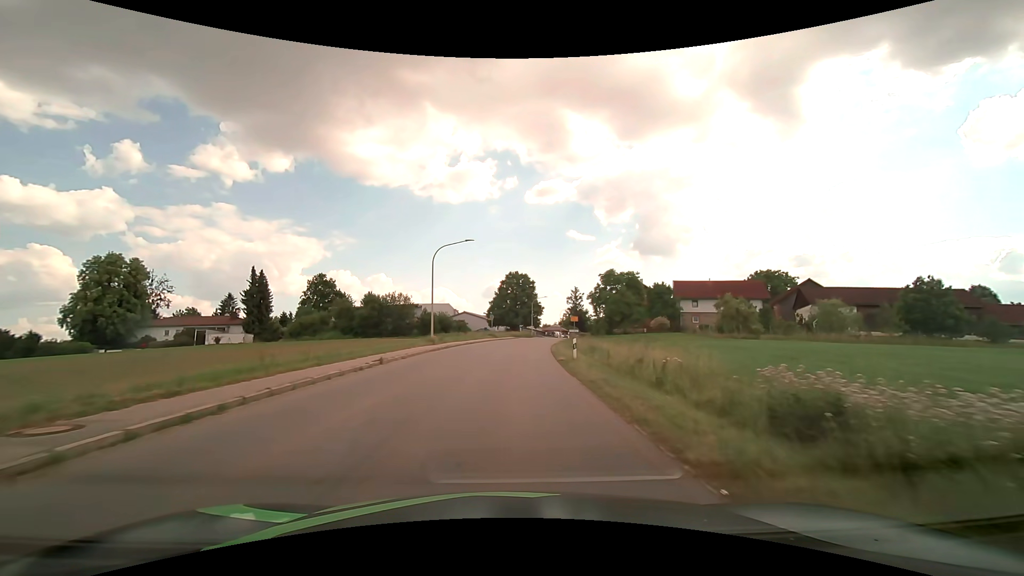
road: tertiary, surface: asphalt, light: Day
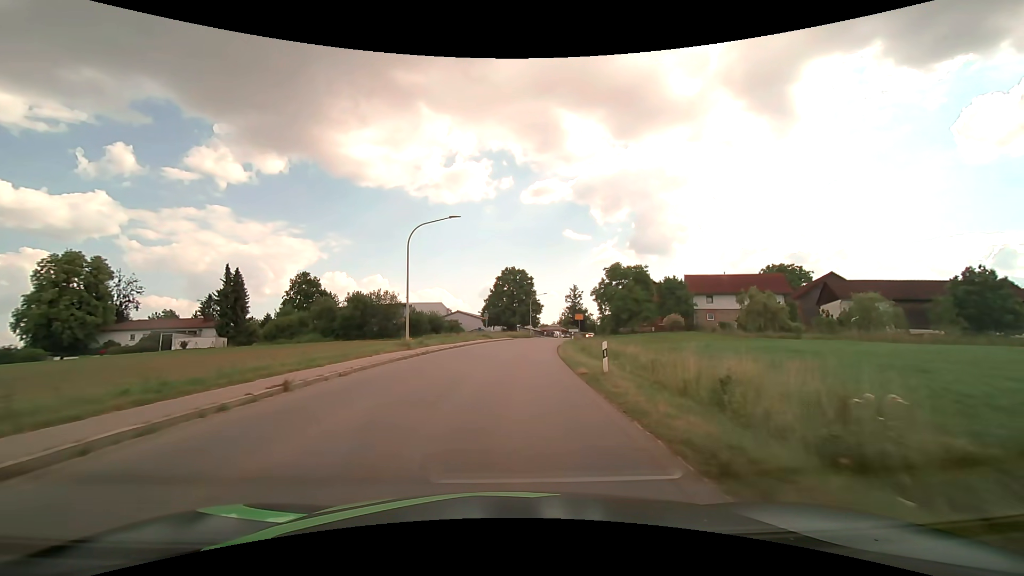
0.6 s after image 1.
(0.0, +7.5) m; 0°
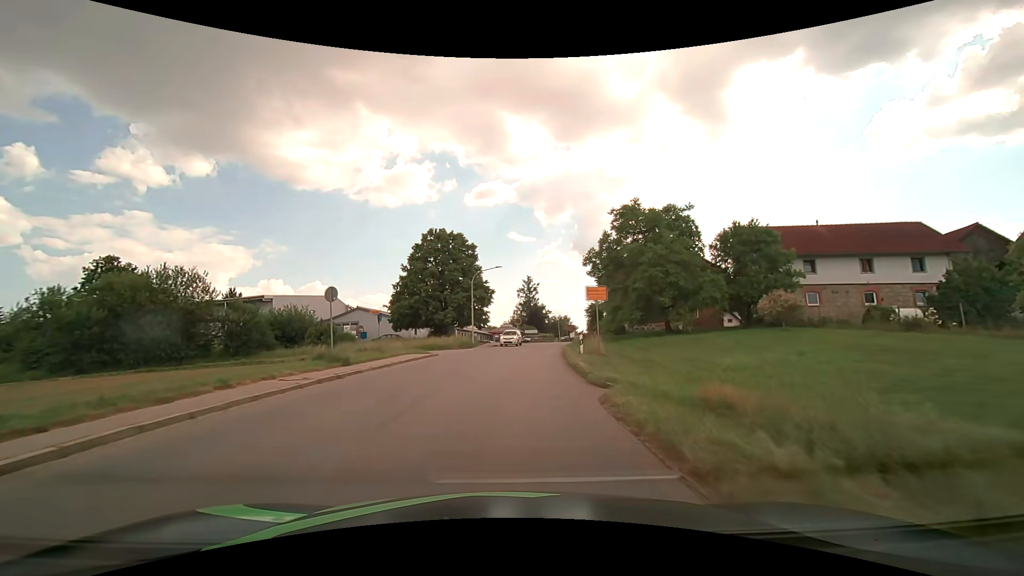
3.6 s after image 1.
(+1.9, +37.6) m; +6°
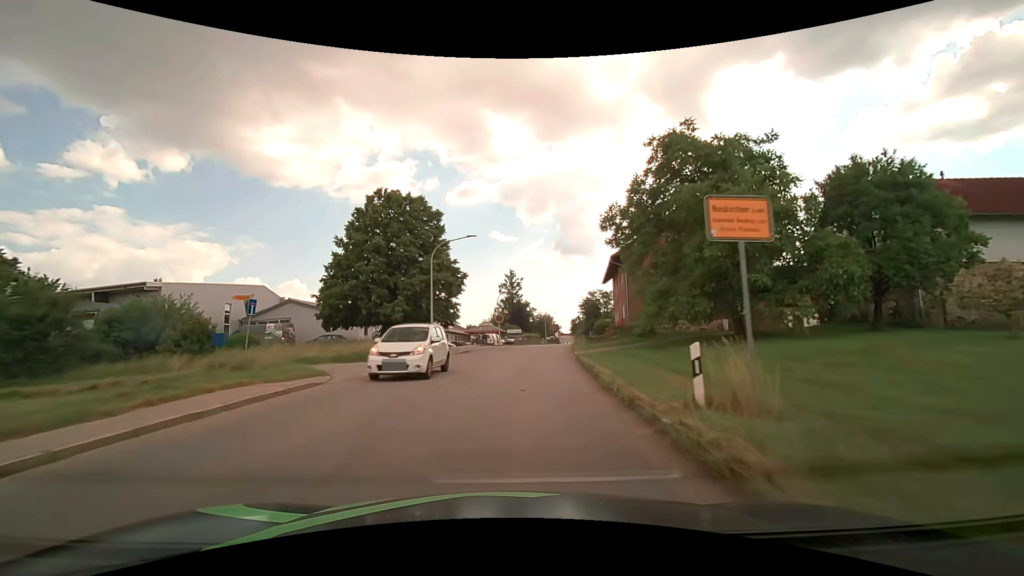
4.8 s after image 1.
(+0.3, +15.2) m; +2°
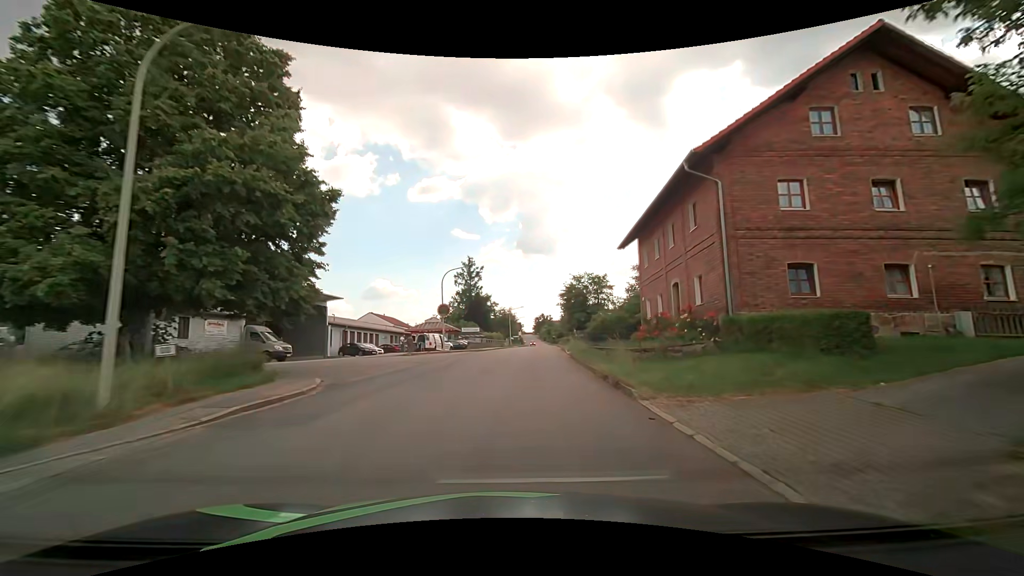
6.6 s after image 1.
(+0.9, +22.8) m; +4°
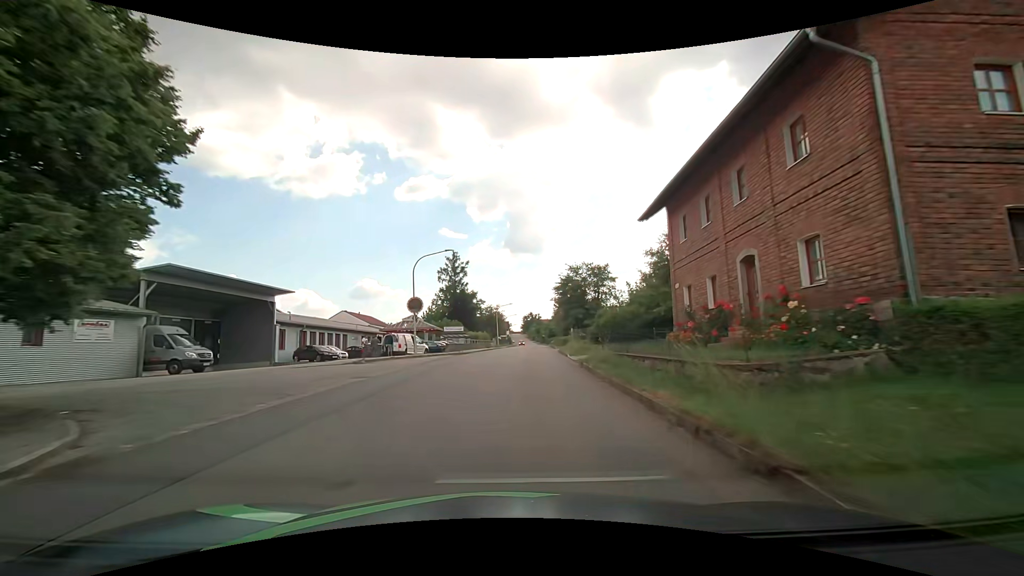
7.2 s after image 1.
(+0.1, +7.6) m; +1°
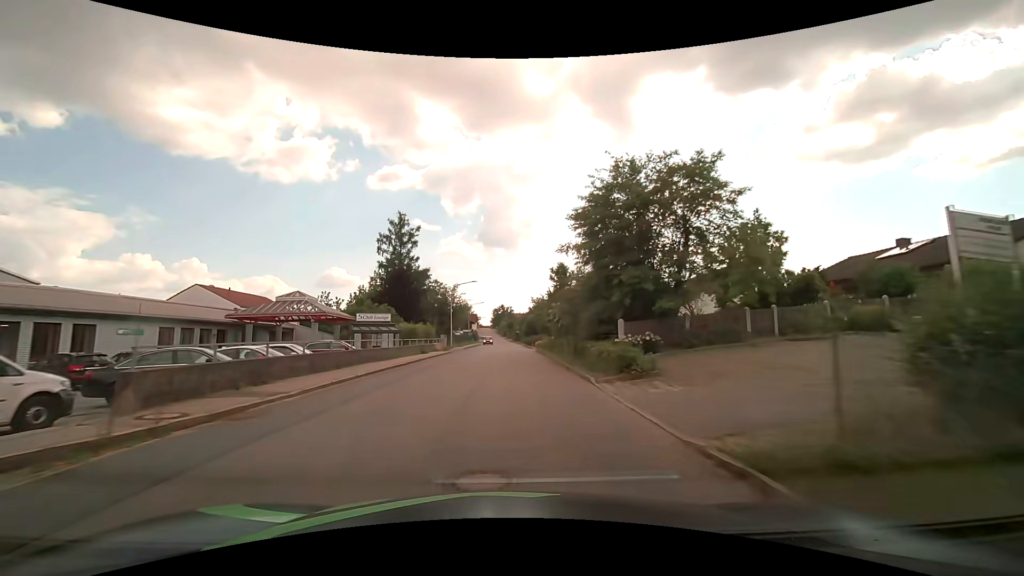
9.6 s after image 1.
(+1.1, +30.7) m; +3°
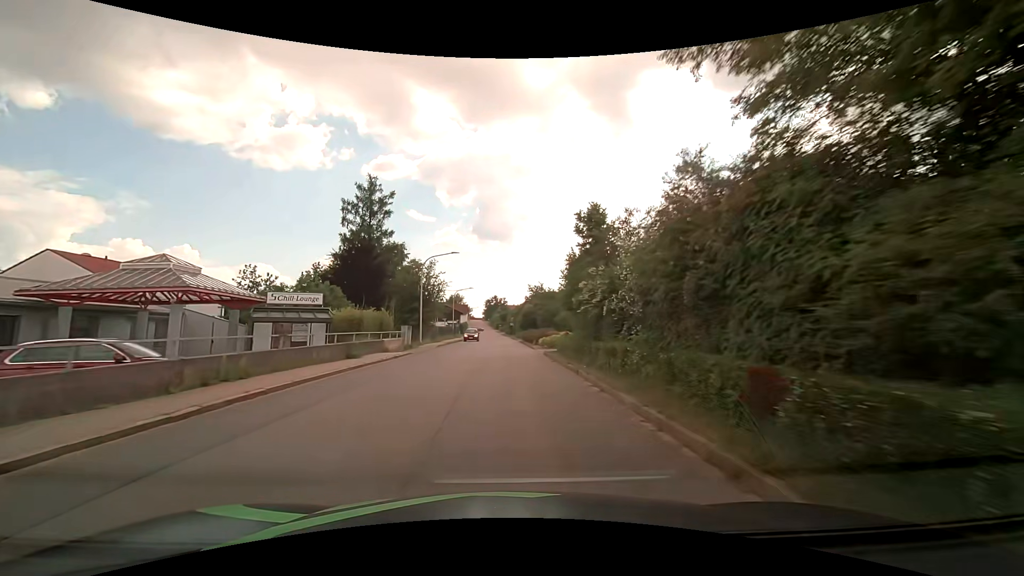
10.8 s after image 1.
(+0.1, +15.4) m; +1°
